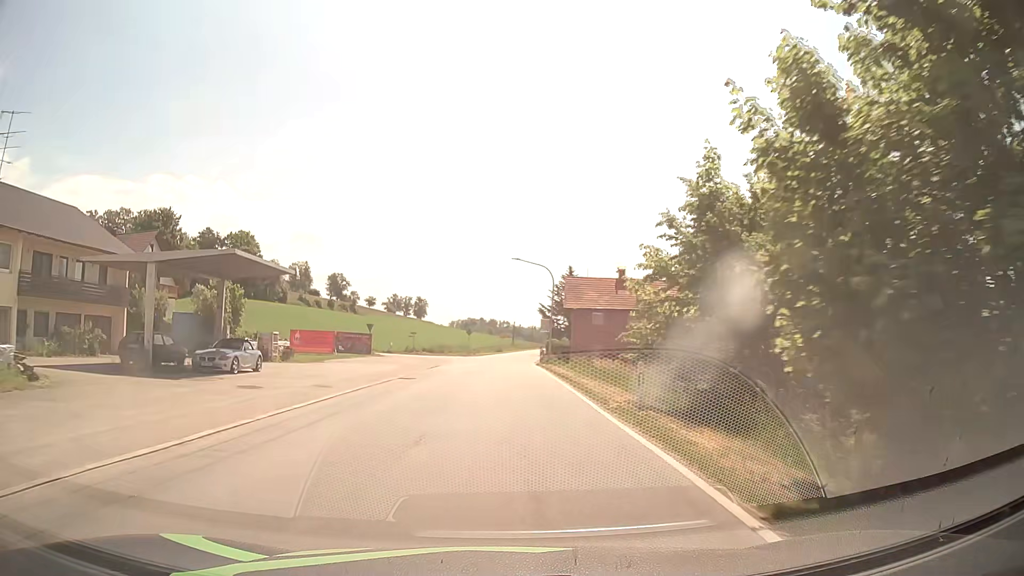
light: Day
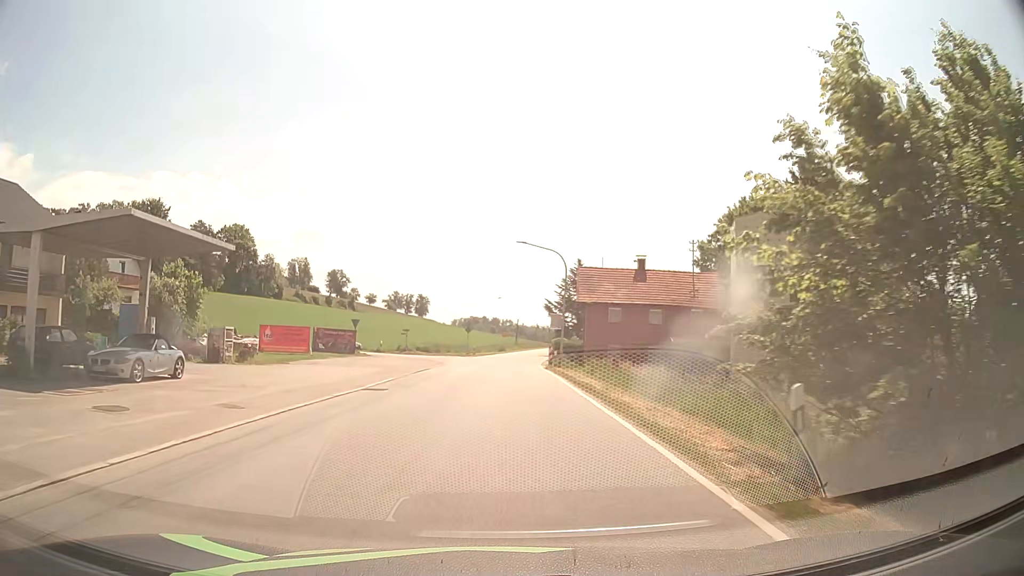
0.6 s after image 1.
(0.0, +7.3) m; 0°
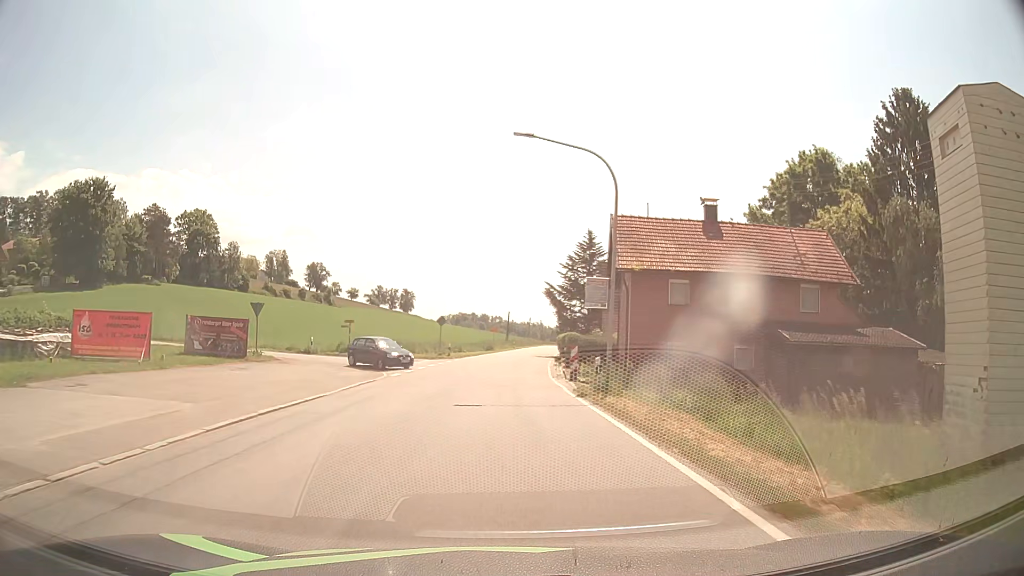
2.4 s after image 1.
(0.0, +20.3) m; 0°
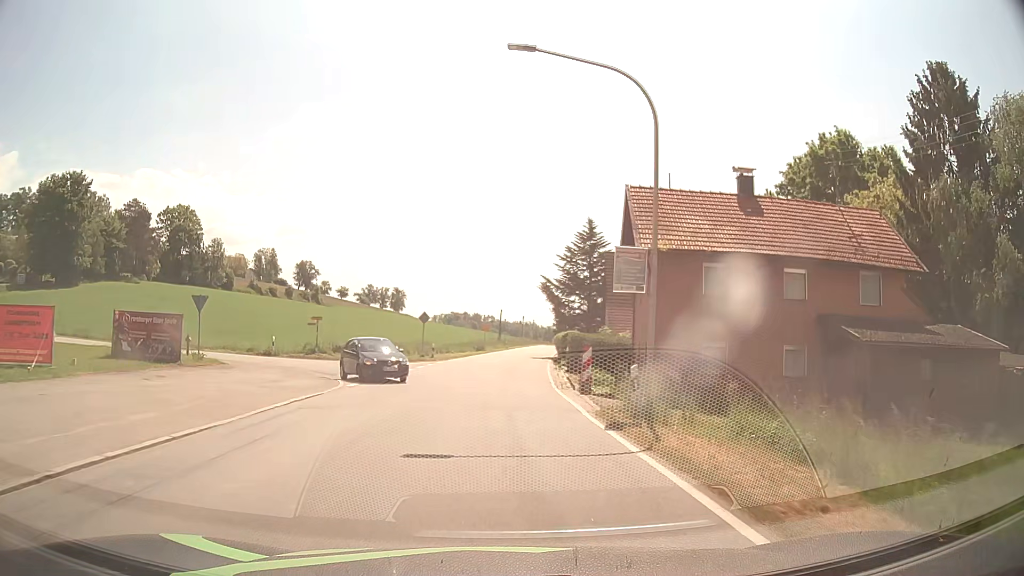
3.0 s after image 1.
(0.0, +6.1) m; +1°
